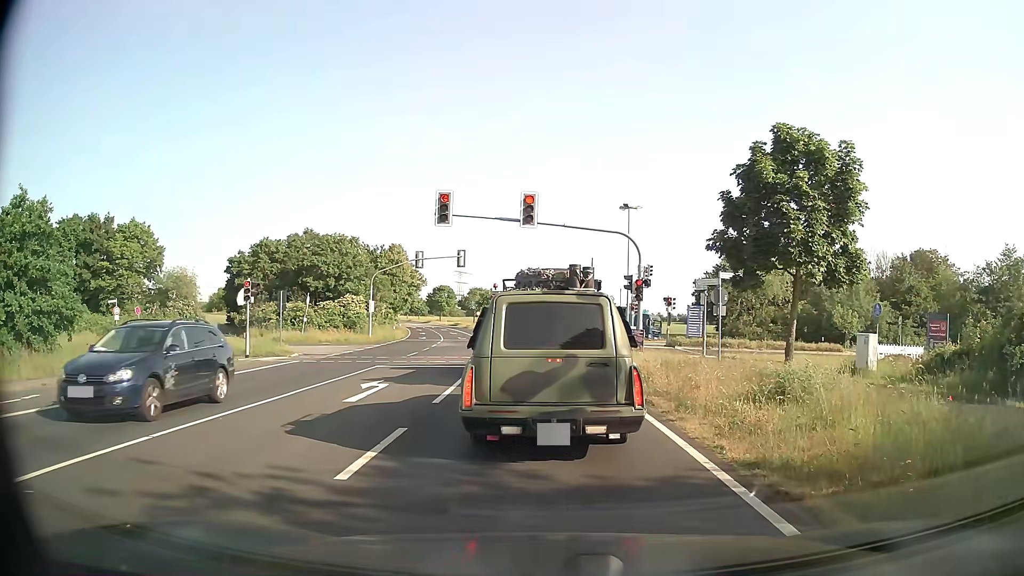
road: secondary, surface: asphalt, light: Day
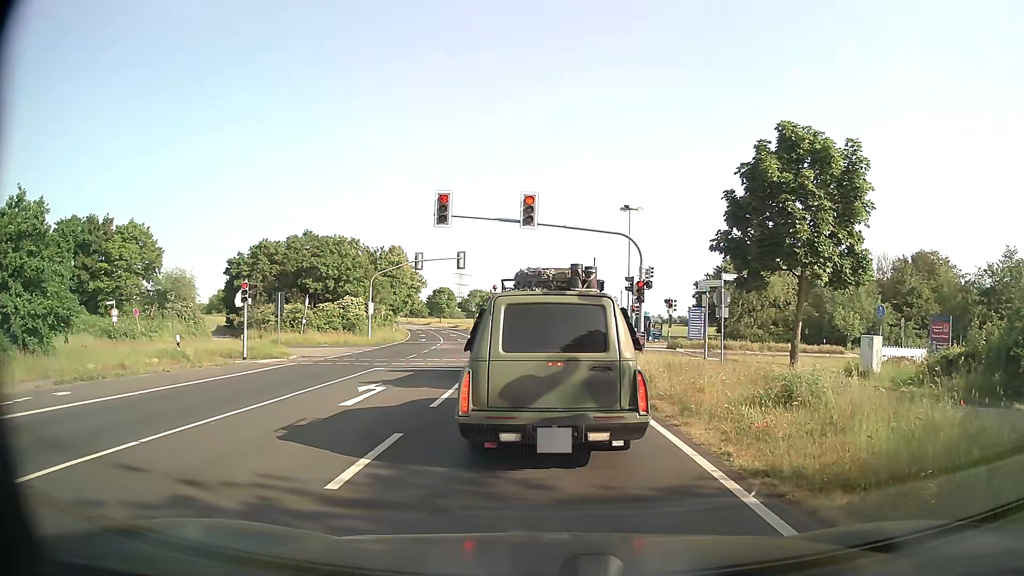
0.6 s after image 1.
(0.0, +0.3) m; 0°
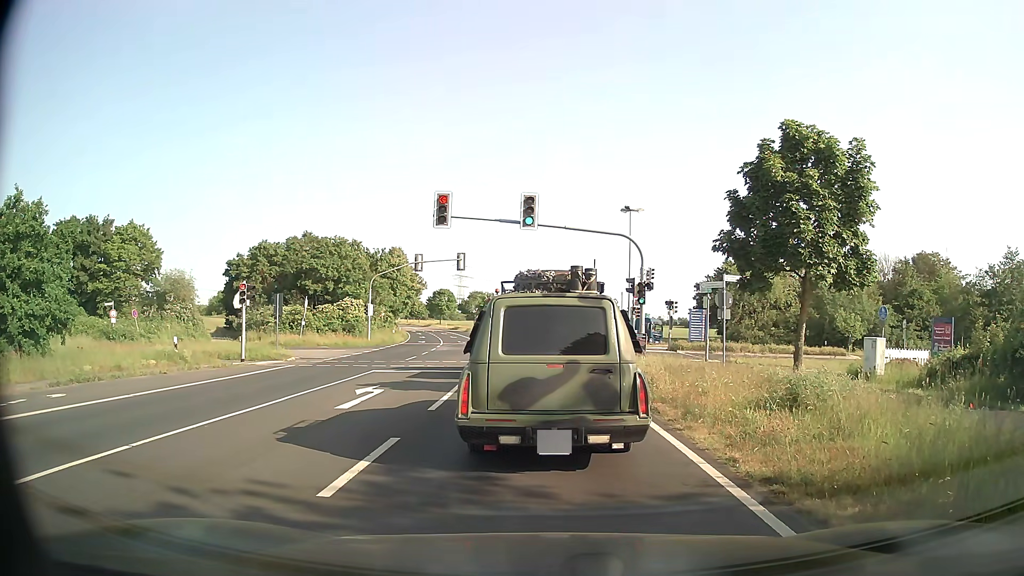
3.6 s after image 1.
(0.0, +0.3) m; 0°
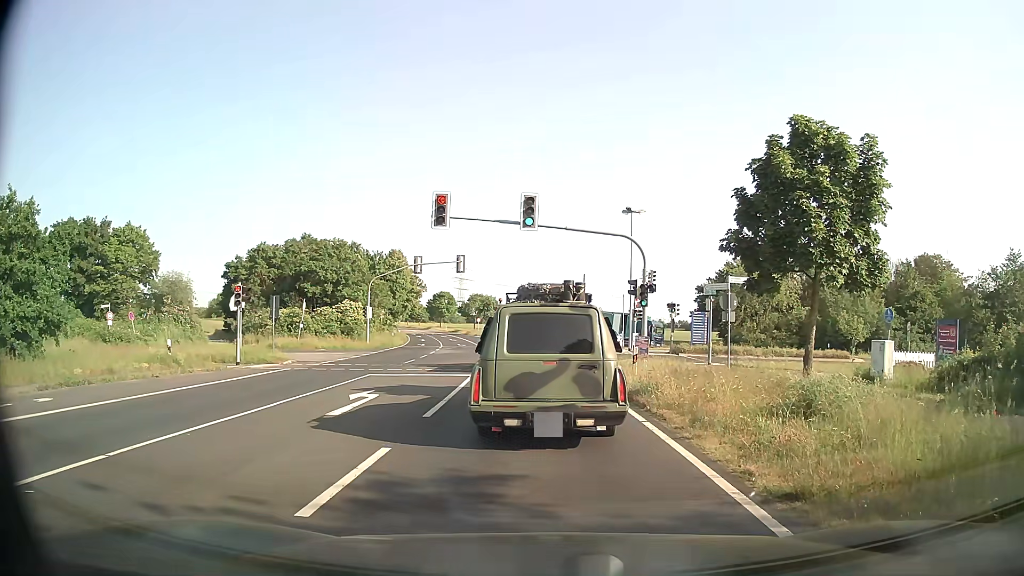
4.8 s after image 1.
(0.0, +0.6) m; 0°
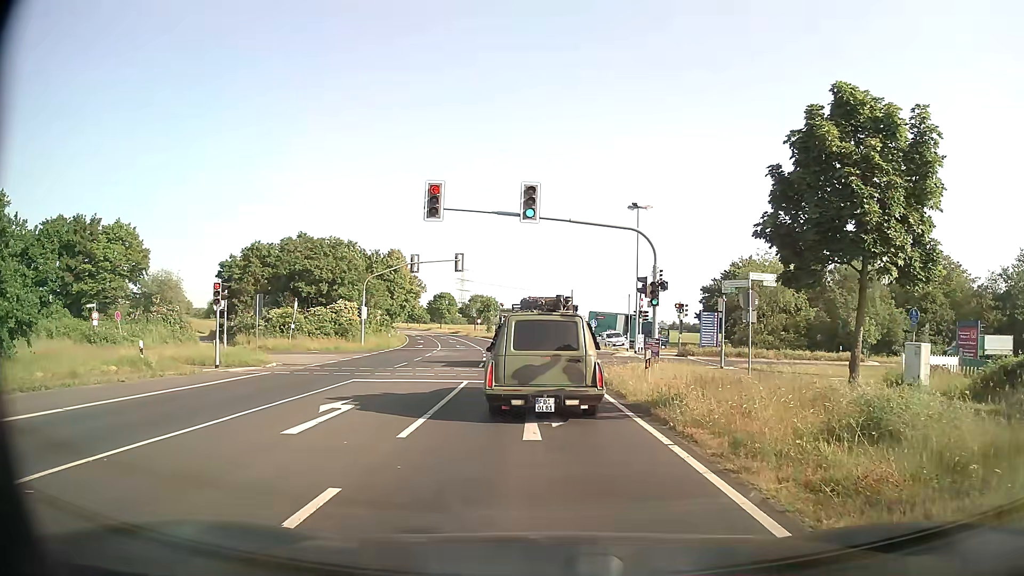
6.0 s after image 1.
(0.0, +2.2) m; -1°
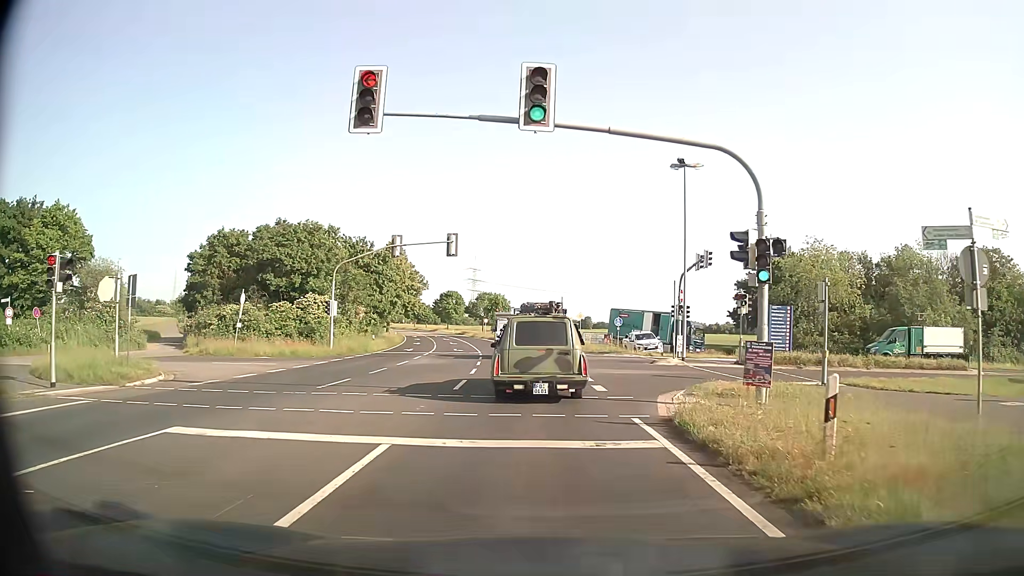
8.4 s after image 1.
(0.0, +11.2) m; -1°
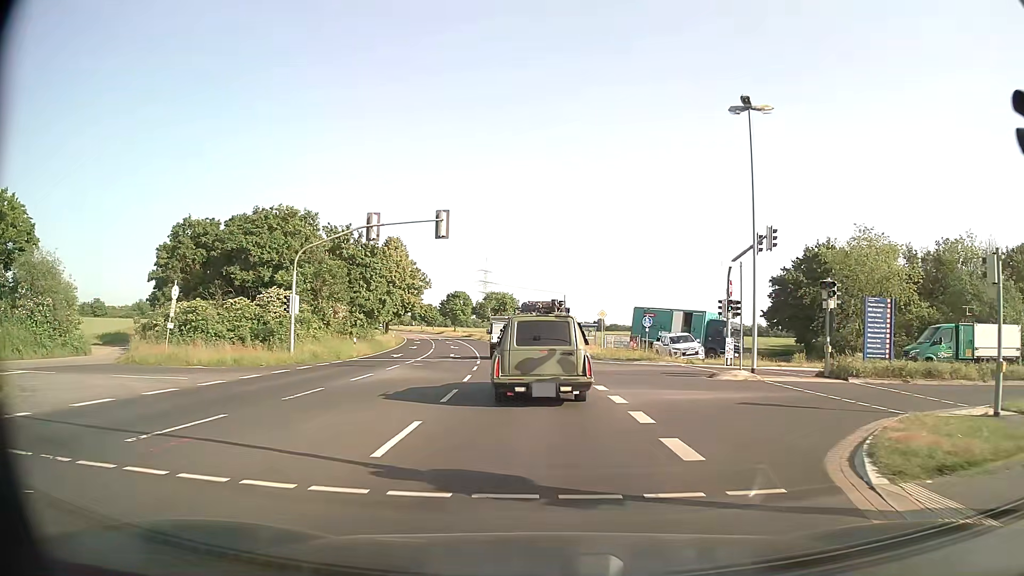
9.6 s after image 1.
(-0.1, +8.9) m; -1°
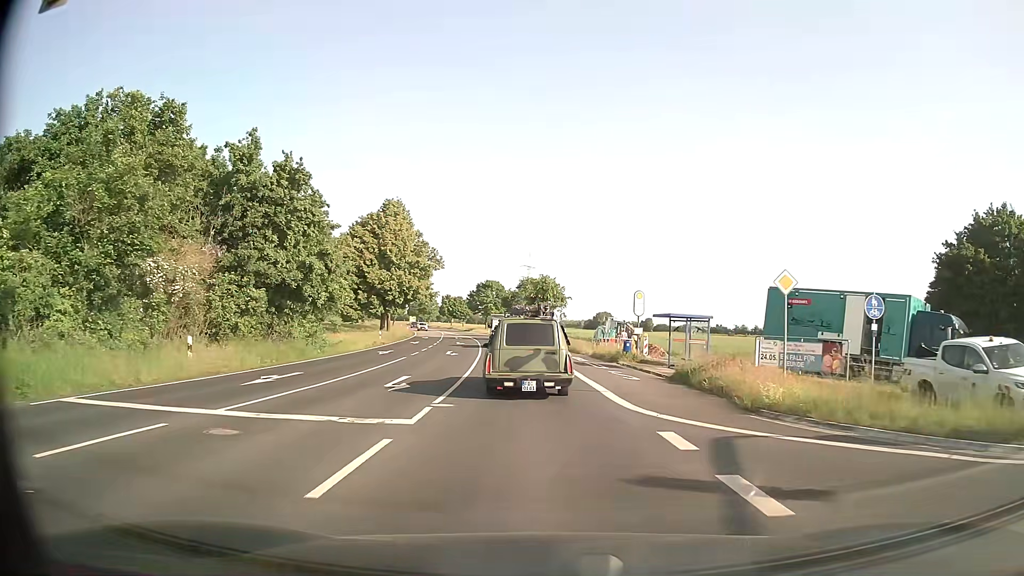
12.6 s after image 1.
(-0.8, +26.3) m; -4°
(0, +10) (-1, +20) (-1, +30) (-2, +40) (-3, +50) (-4, +60) (-5, +70) (-7, +80) (-9, +89) (-11, +99) m
